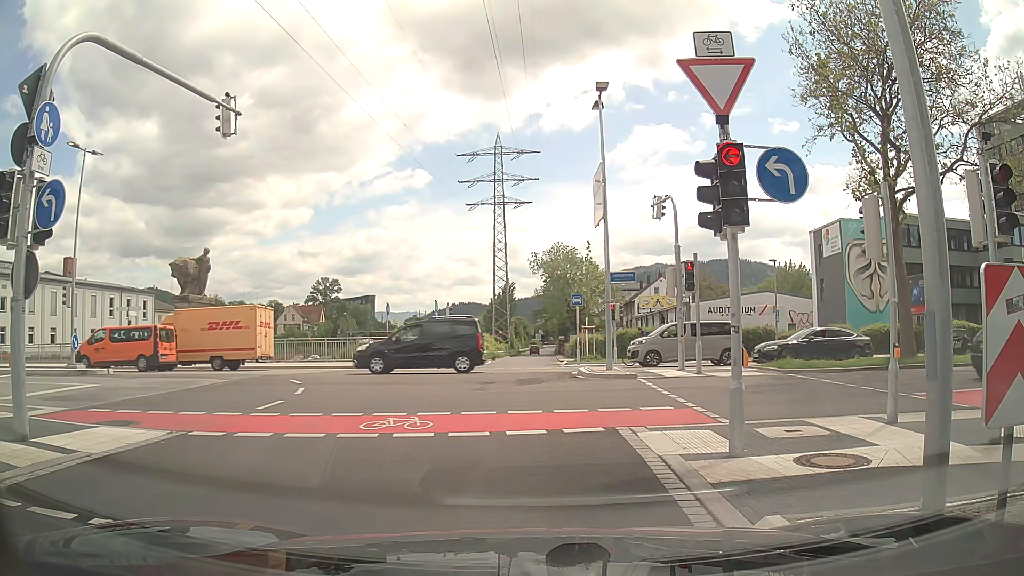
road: trunk_link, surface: asphalt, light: Day
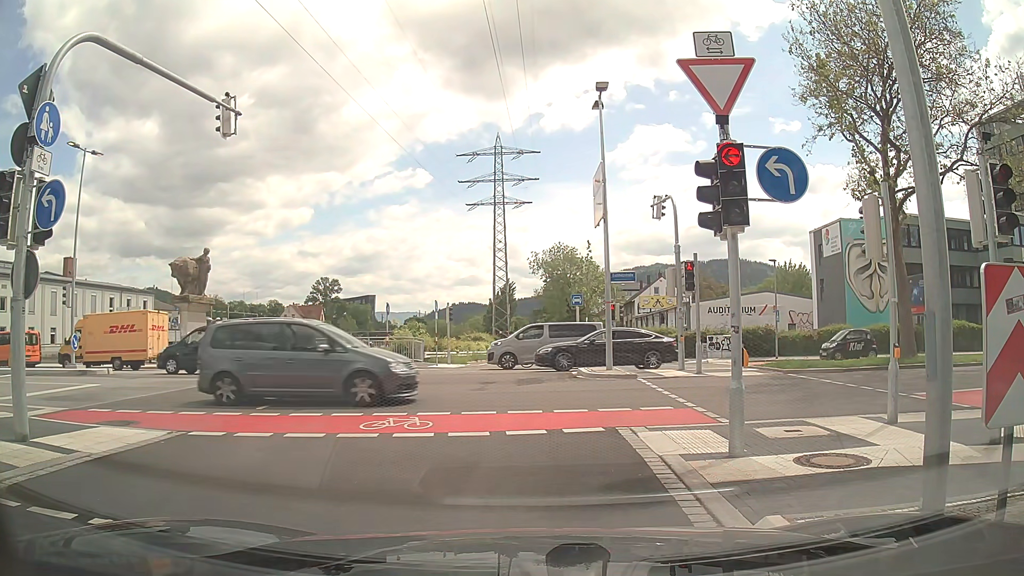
(0.0, 0.0) m; 0°
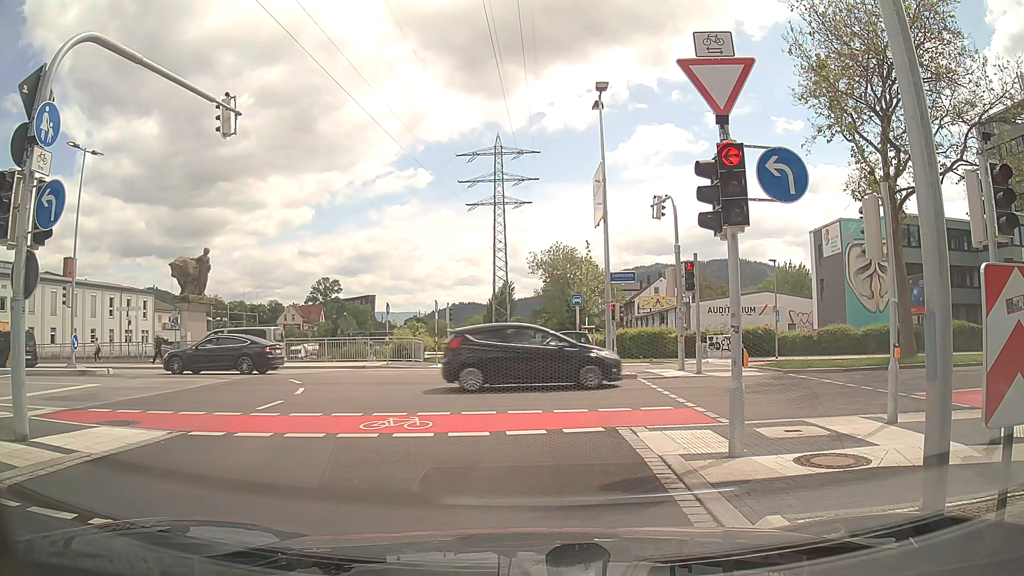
(0.0, 0.0) m; 0°
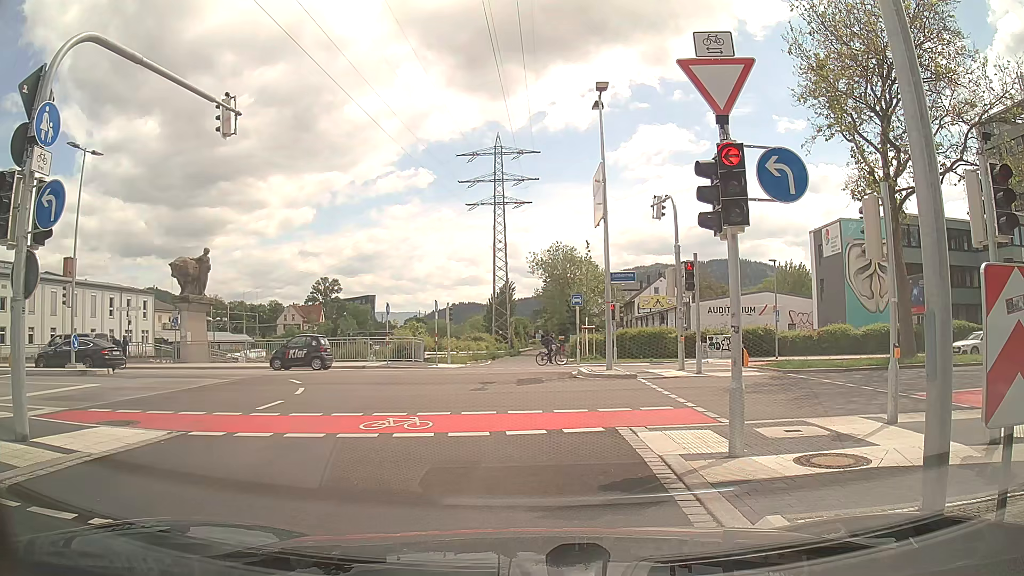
(0.0, 0.0) m; 0°
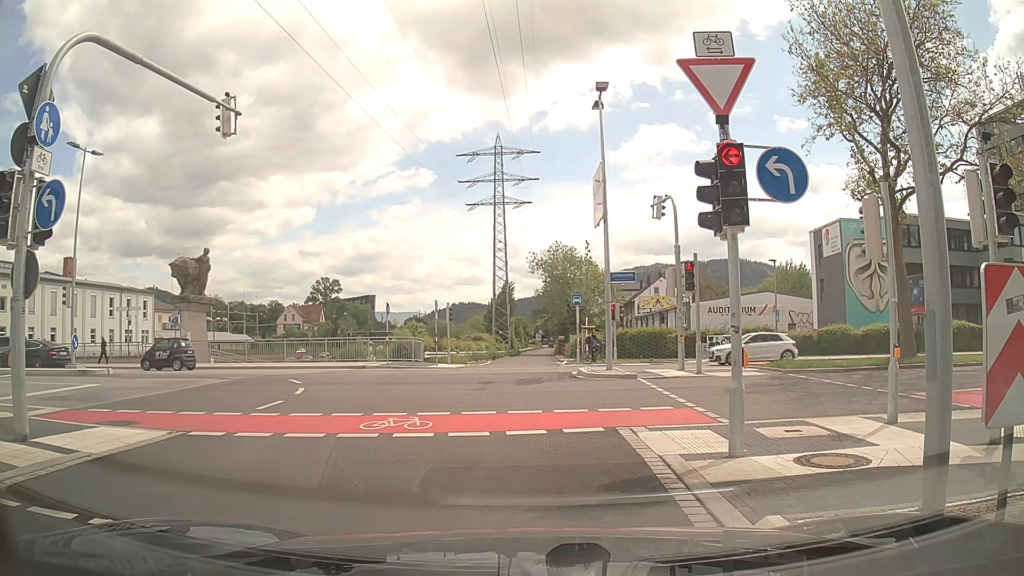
(0.0, 0.0) m; 0°
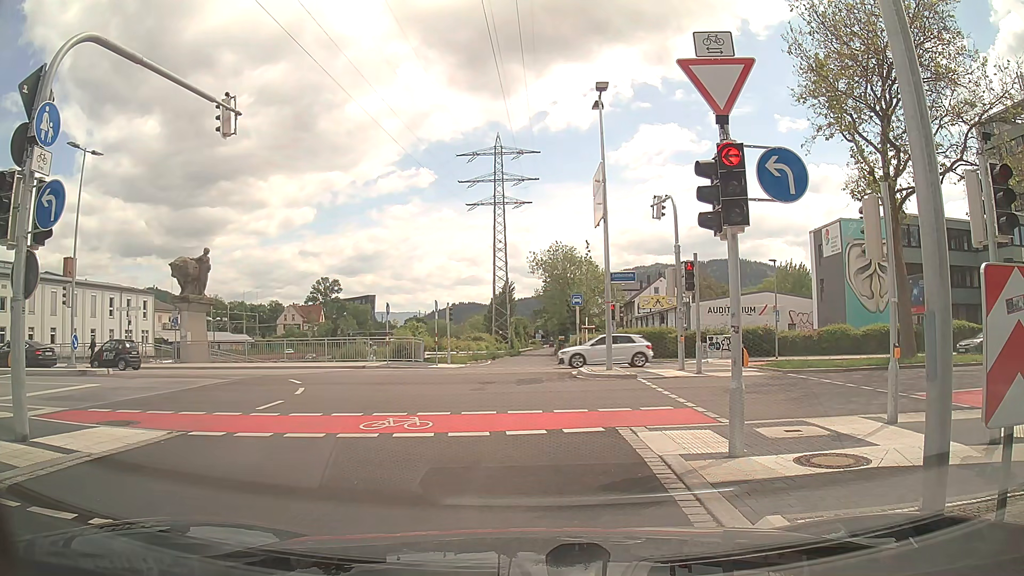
(0.0, 0.0) m; 0°
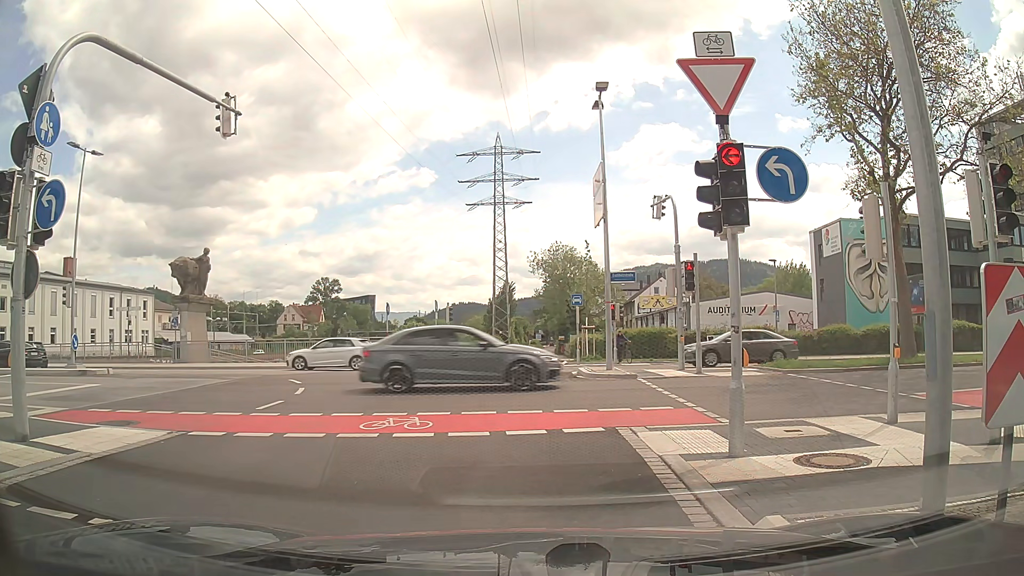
(0.0, 0.0) m; 0°
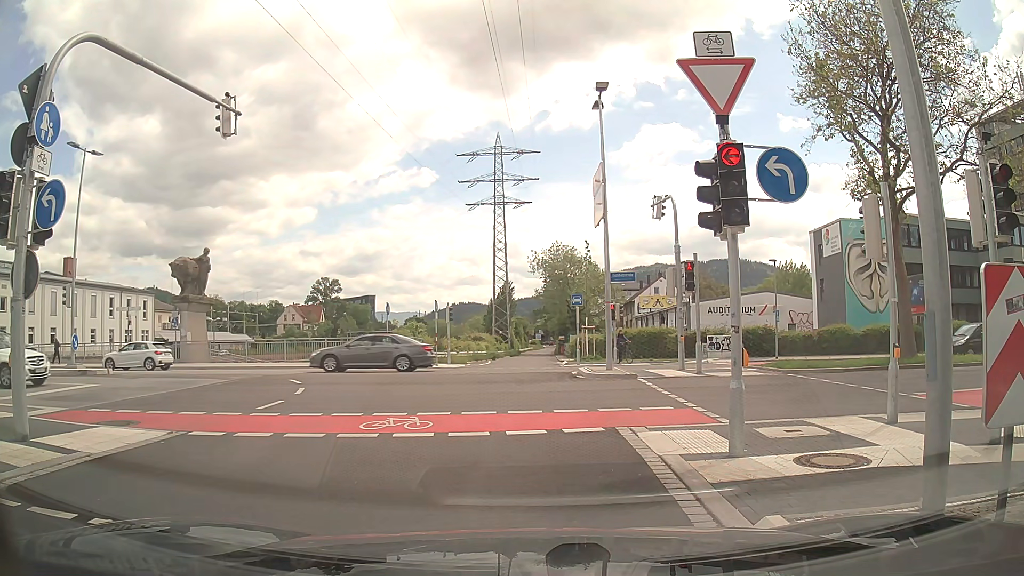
(0.0, 0.0) m; 0°
